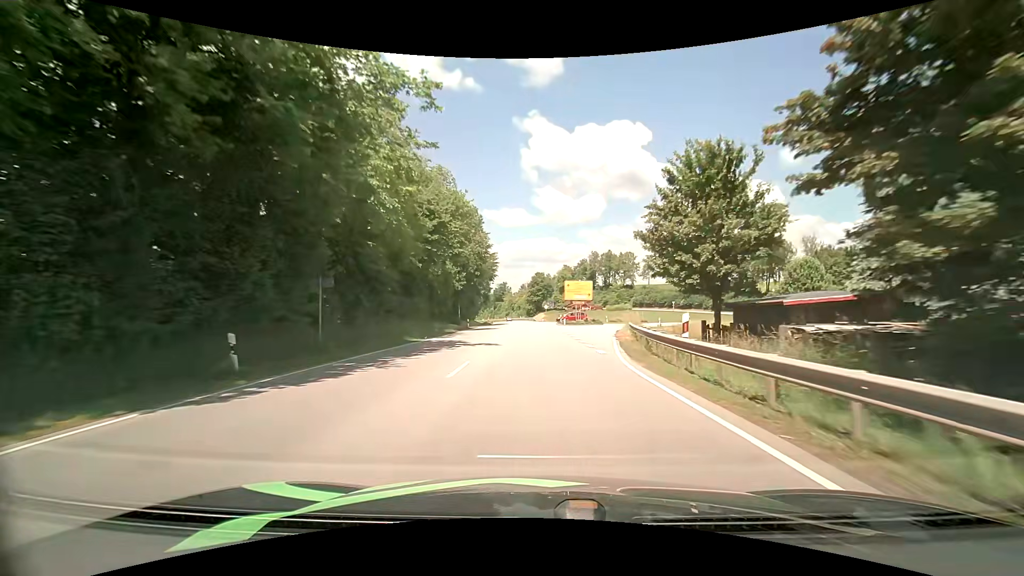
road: primary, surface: asphalt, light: Day
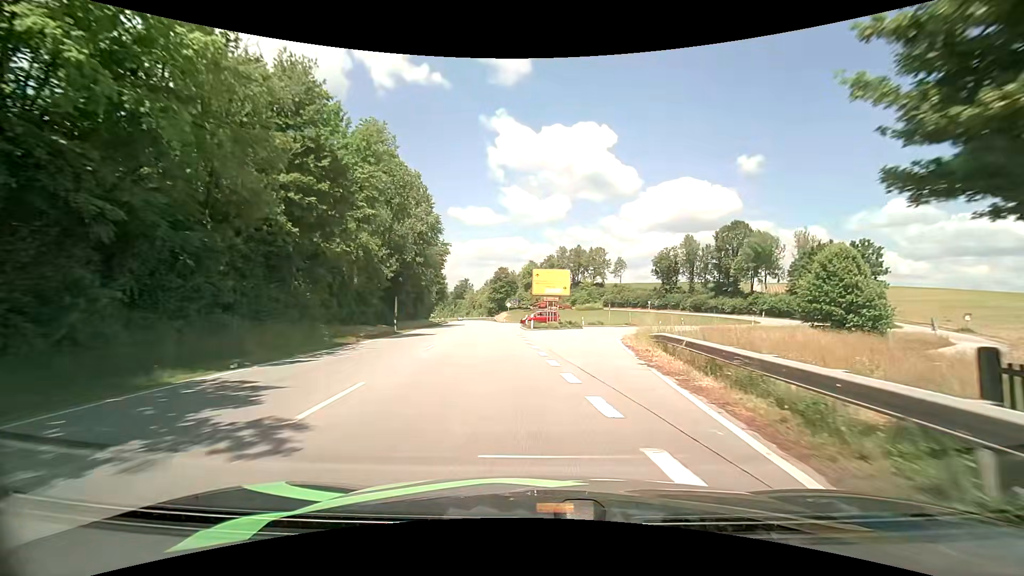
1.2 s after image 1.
(+0.5, +15.7) m; +4°
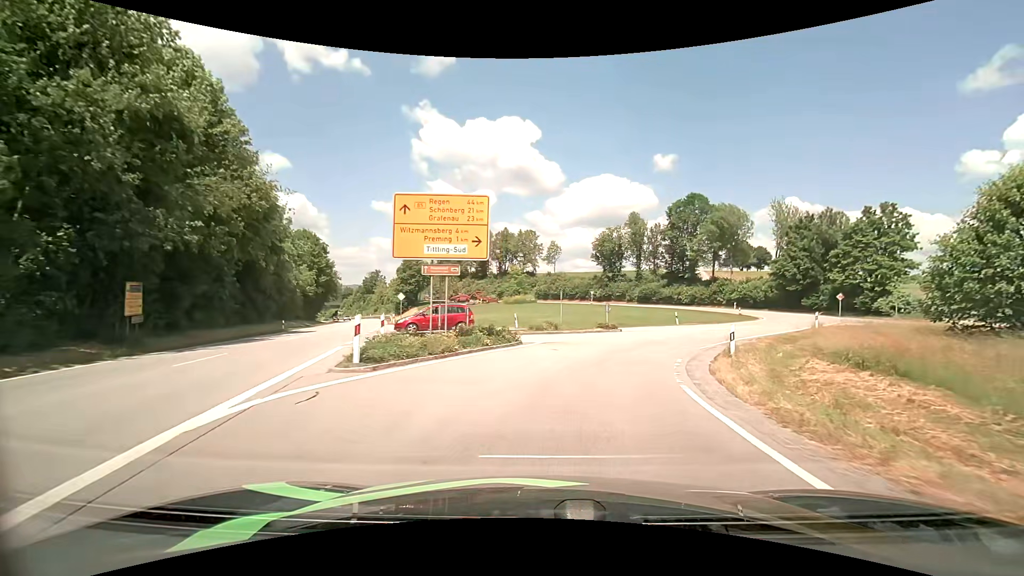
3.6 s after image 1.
(+1.8, +26.7) m; +9°
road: tertiary
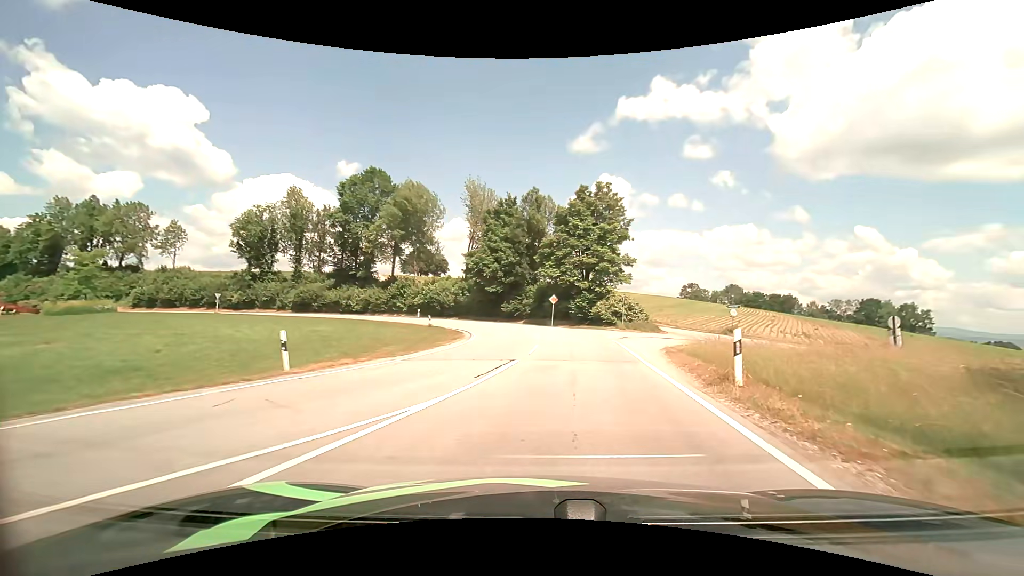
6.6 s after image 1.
(+7.6, +26.5) m; +35°
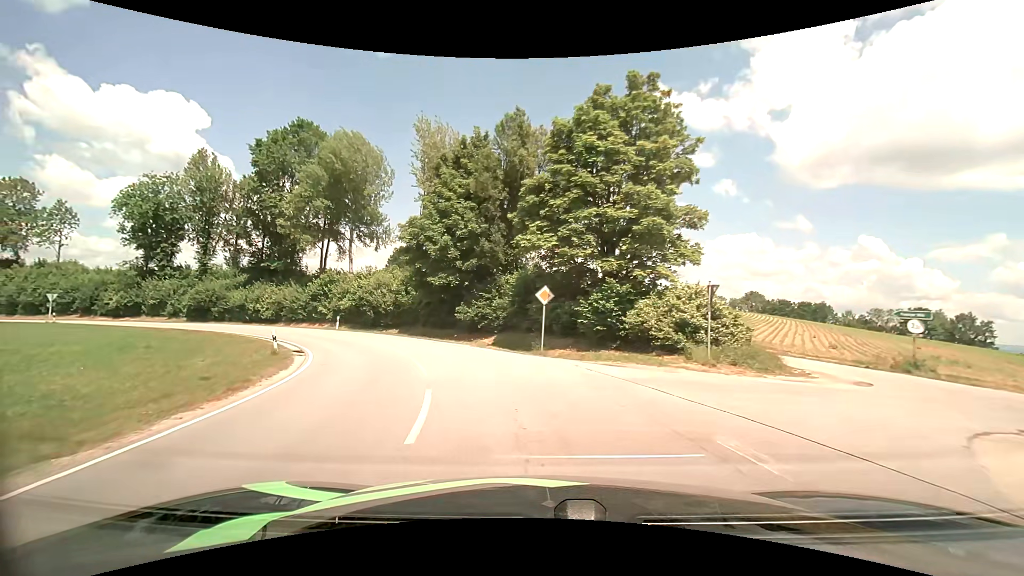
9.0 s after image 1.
(+1.5, +23.0) m; +1°
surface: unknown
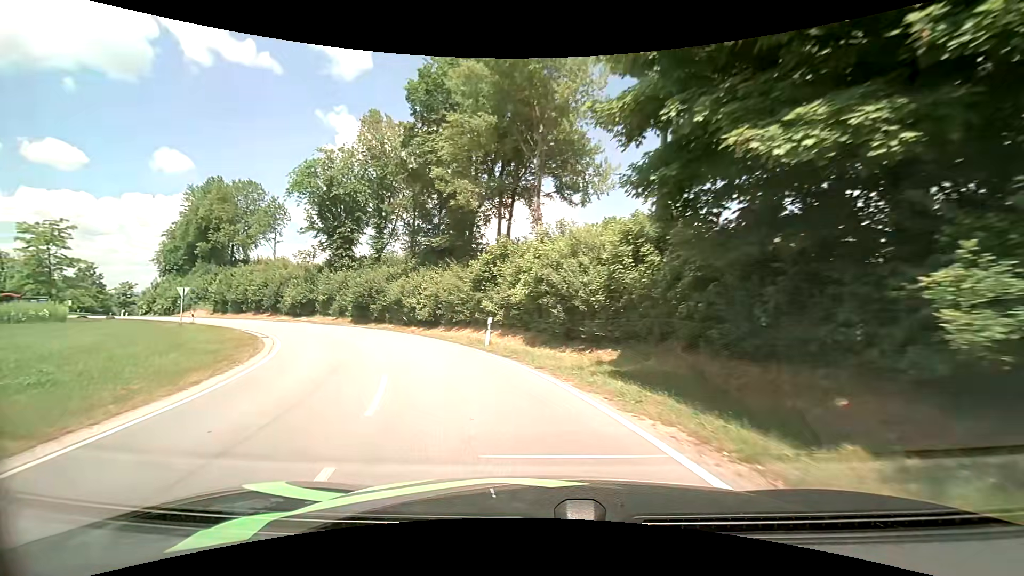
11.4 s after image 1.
(-5.2, +23.4) m; -27°
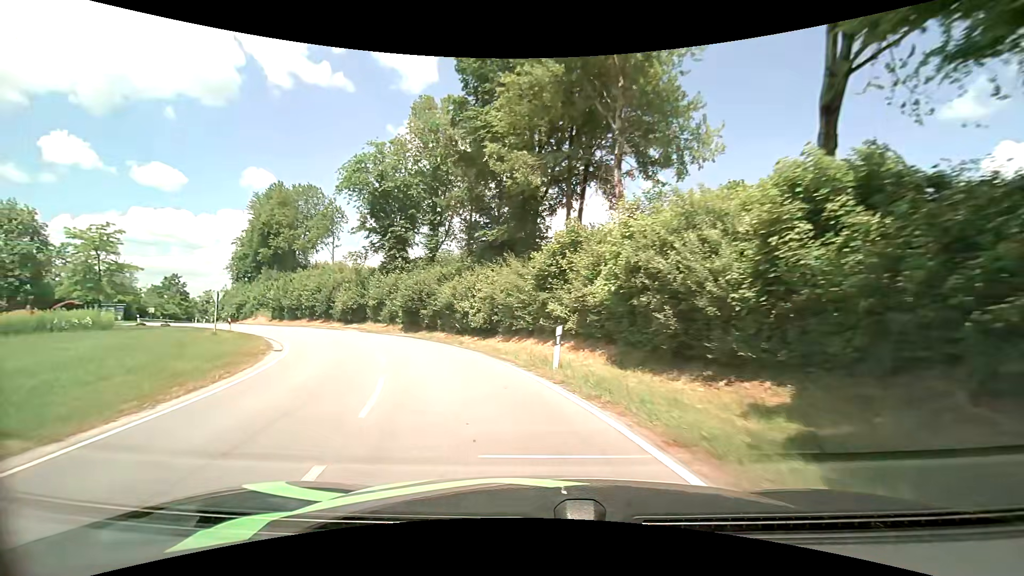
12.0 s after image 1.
(-0.4, +6.2) m; -8°
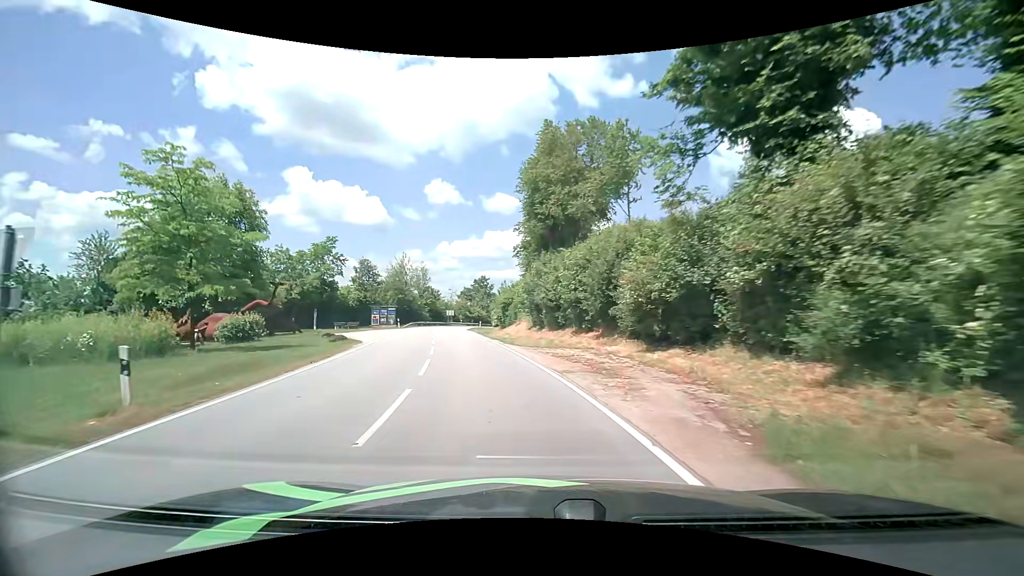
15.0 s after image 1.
(-10.5, +31.0) m; -35°
(-1, +10) (-2, +20) (-4, +30) (-7, +39) (-9, +49) (-11, +59) (-12, +69) (-12, +79) (-12, +89) (-11, +99) m
